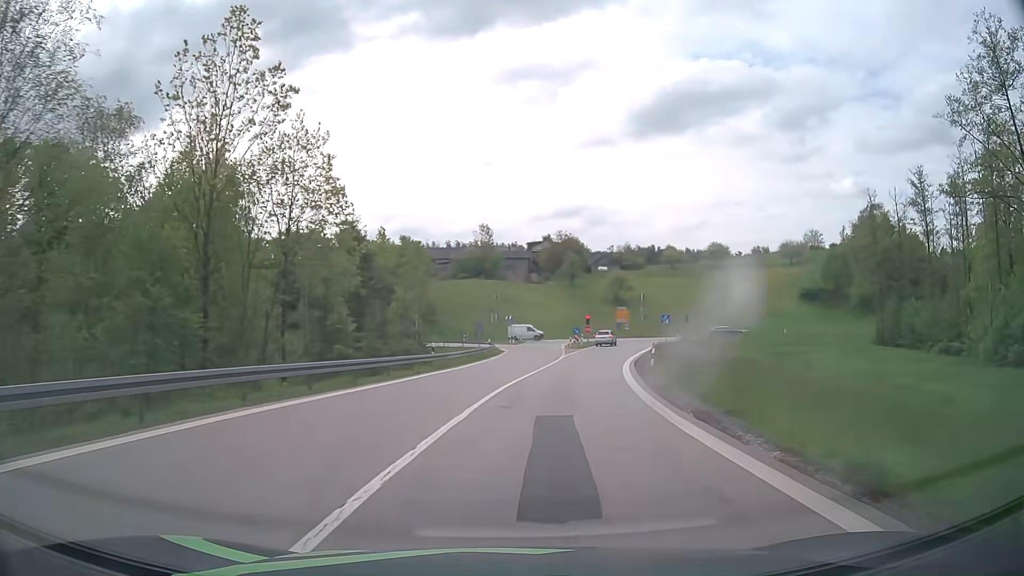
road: motorway_link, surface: asphalt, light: Day
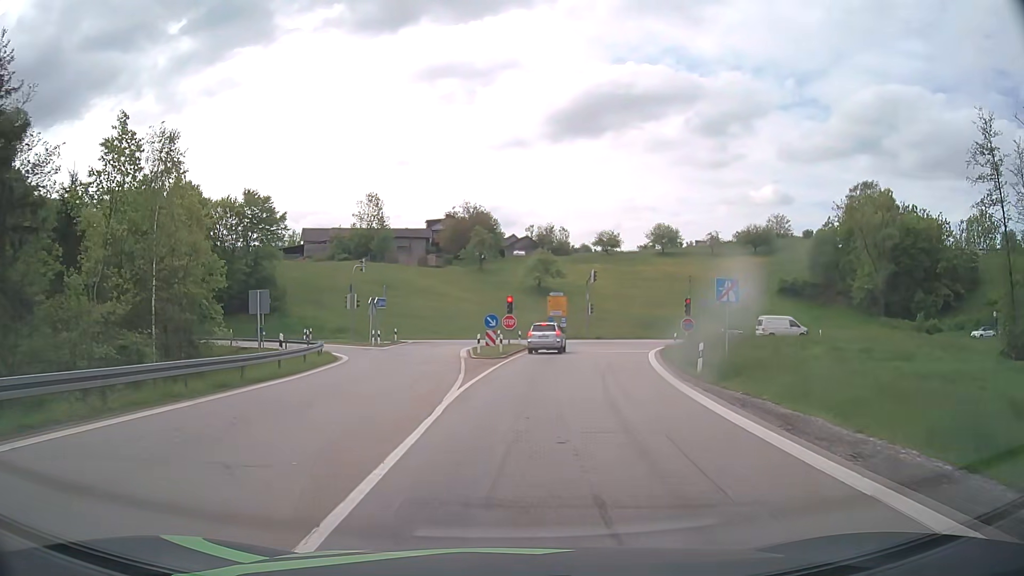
(+3.2, +34.2) m; +8°
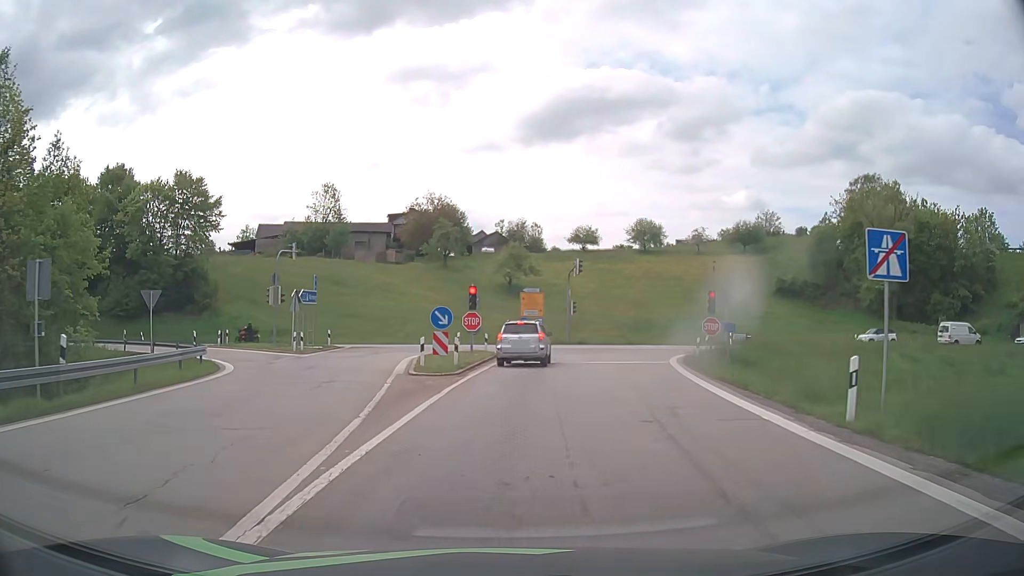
(+0.3, +11.1) m; +3°
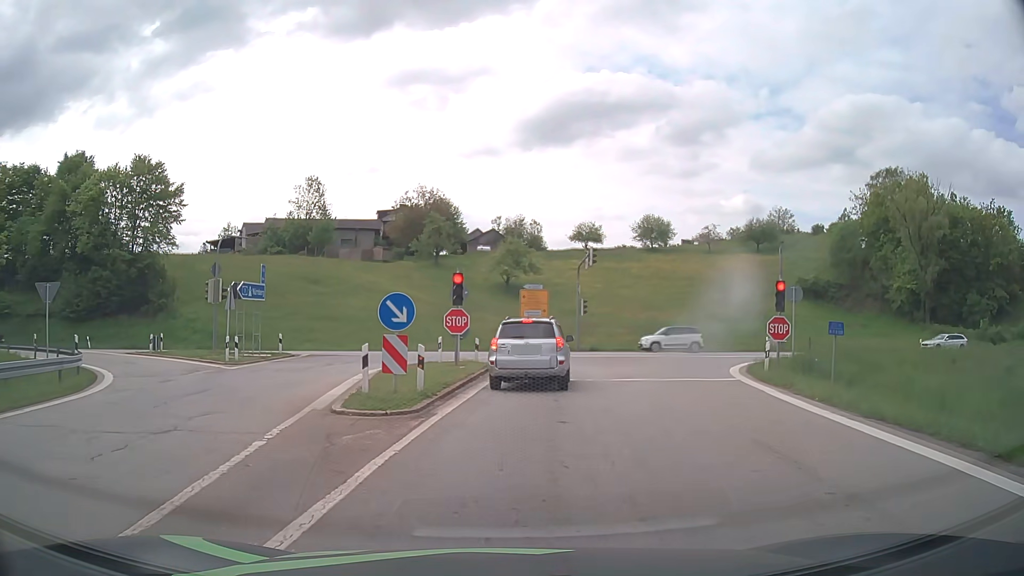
(-0.1, +8.4) m; 0°
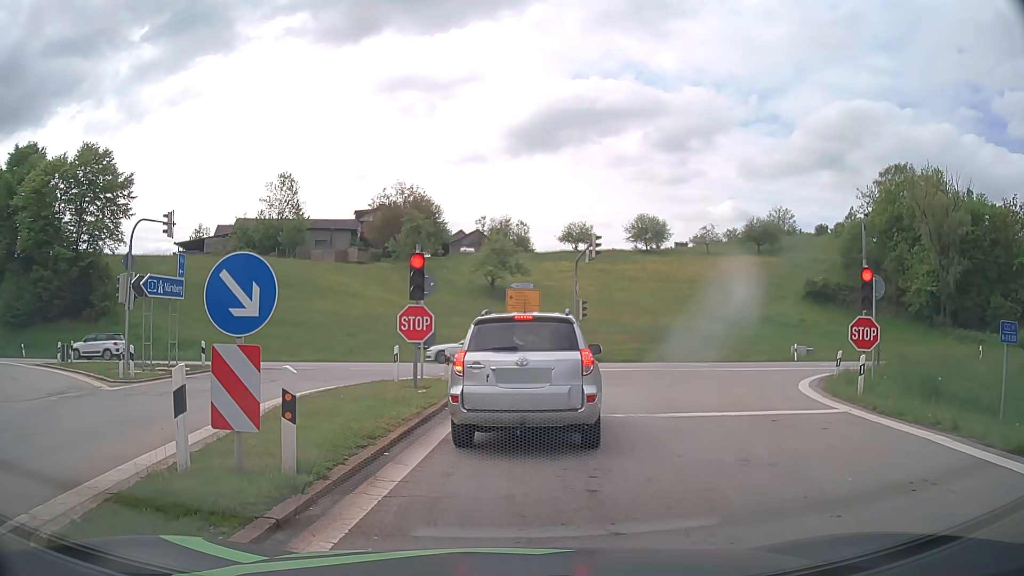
(+0.1, +6.9) m; +2°
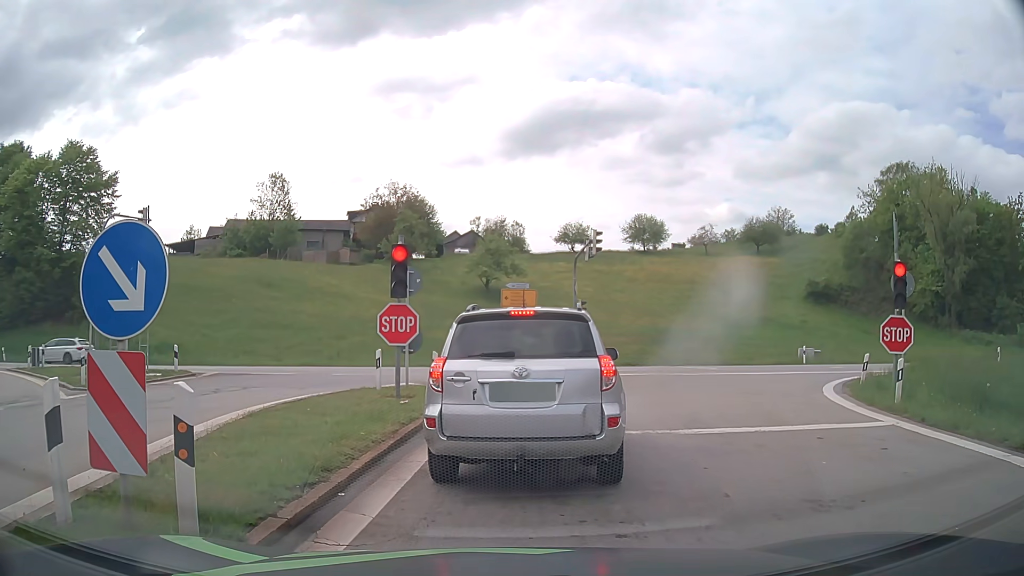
(0.0, +1.8) m; -1°
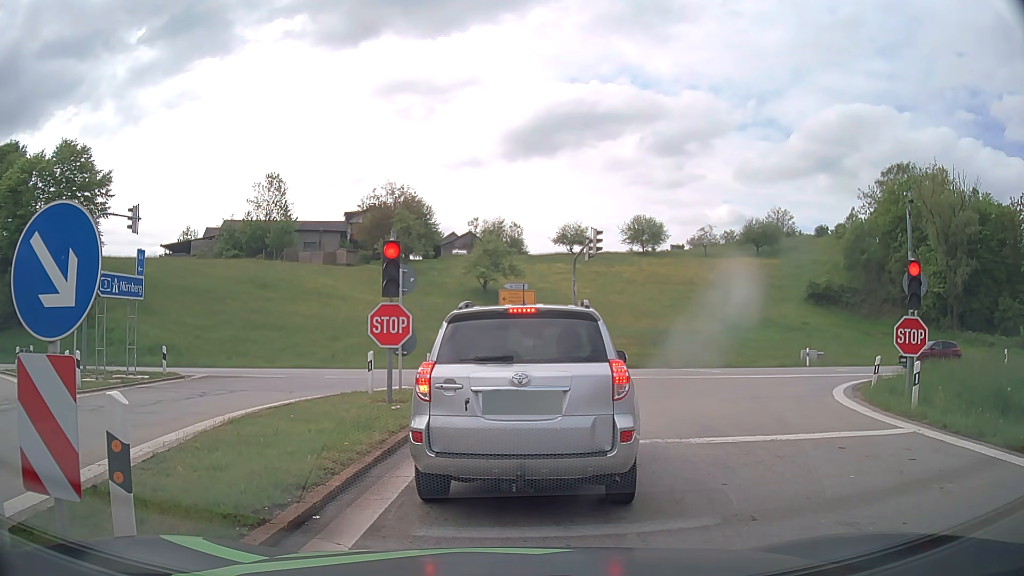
(0.0, +0.8) m; 0°
